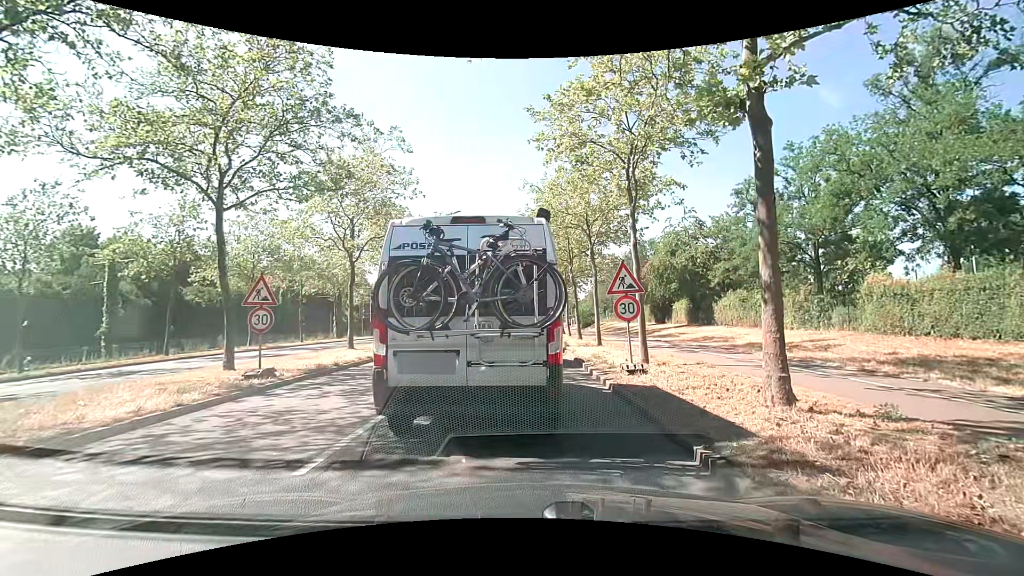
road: primary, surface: asphalt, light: Day
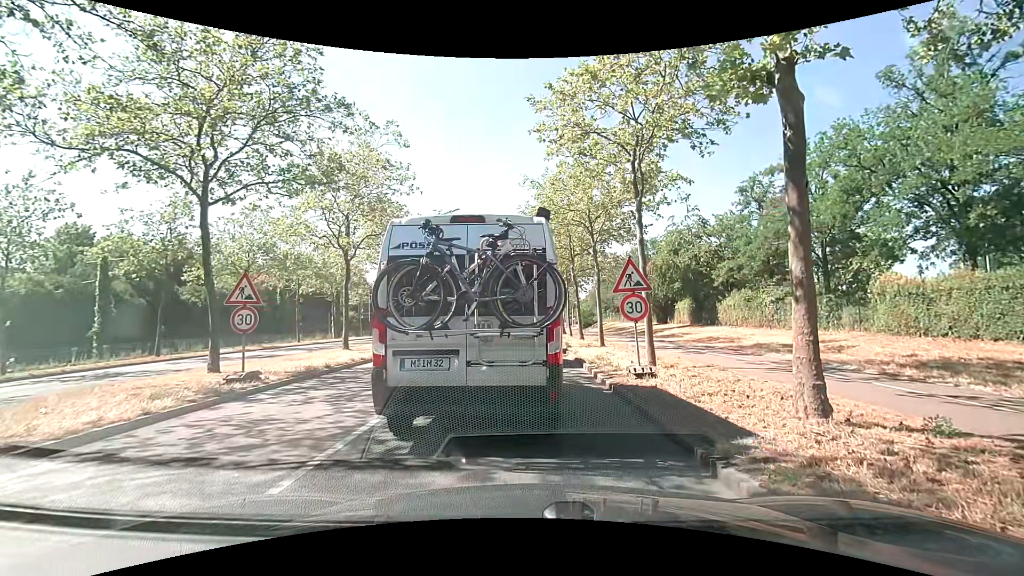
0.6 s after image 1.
(0.0, +0.7) m; 0°
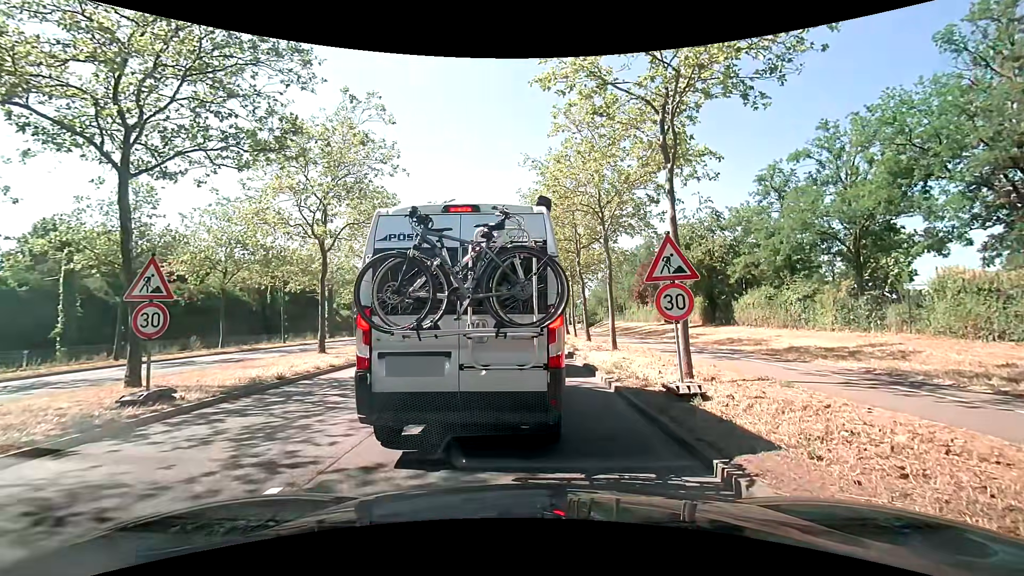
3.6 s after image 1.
(0.0, +2.7) m; 0°
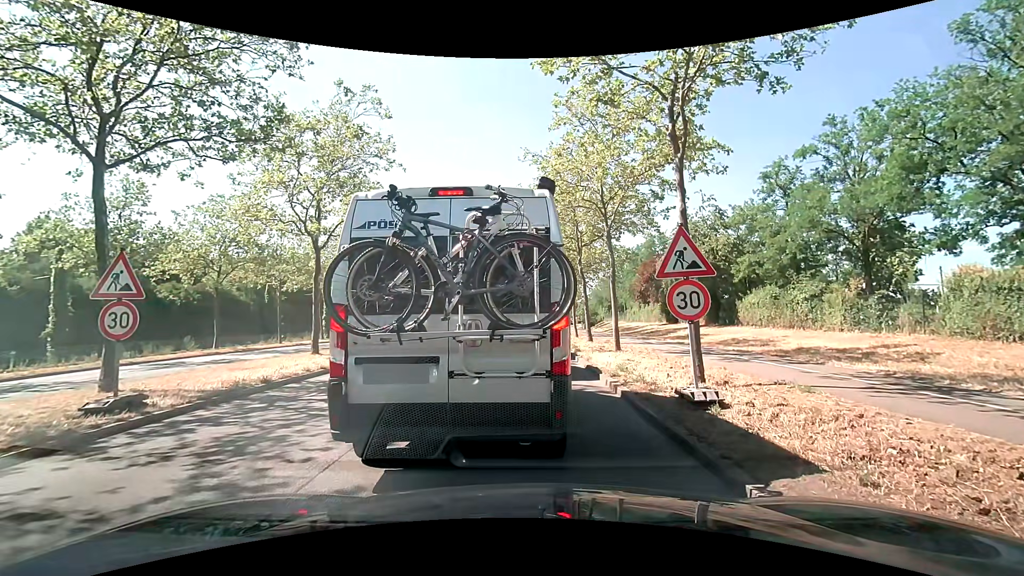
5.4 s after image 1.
(0.0, +0.6) m; 0°
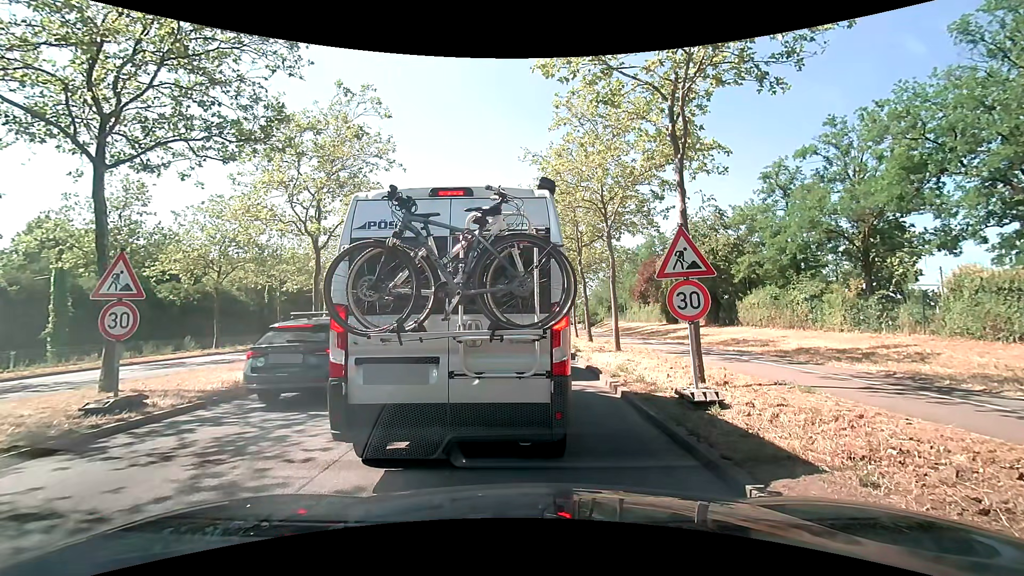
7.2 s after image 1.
(0.0, +0.1) m; 0°
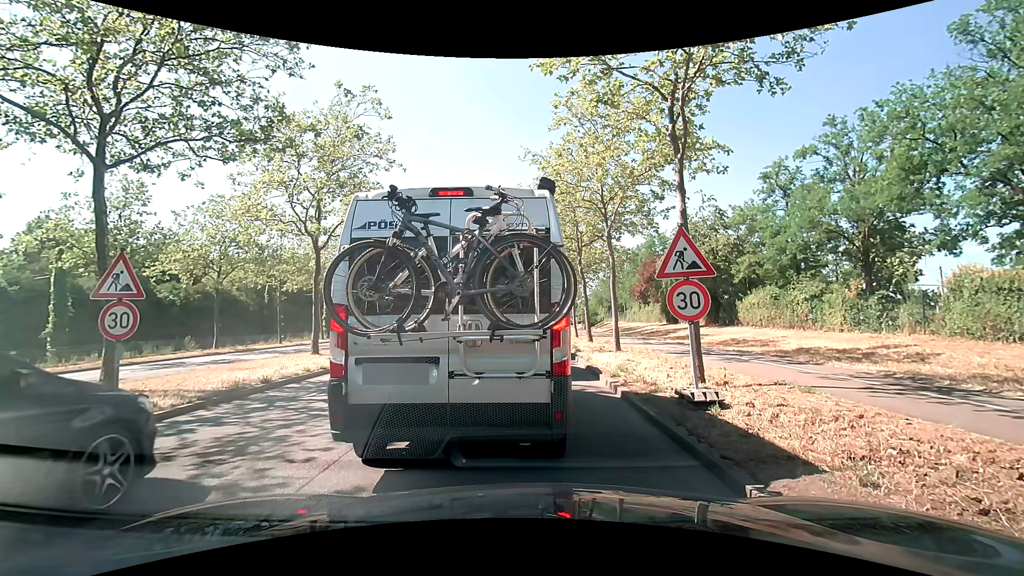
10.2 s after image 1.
(0.0, 0.0) m; 0°
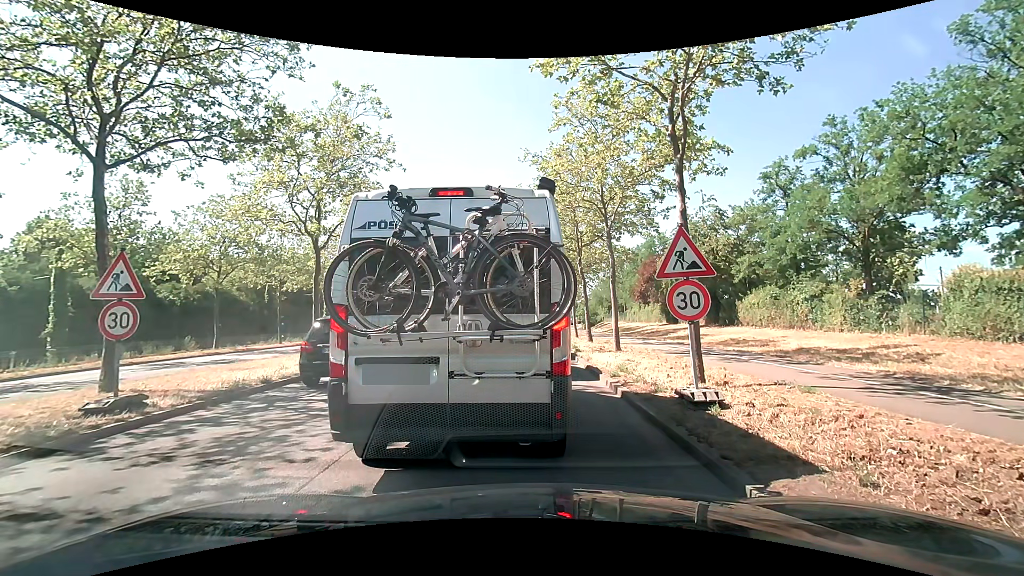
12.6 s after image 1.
(0.0, 0.0) m; 0°
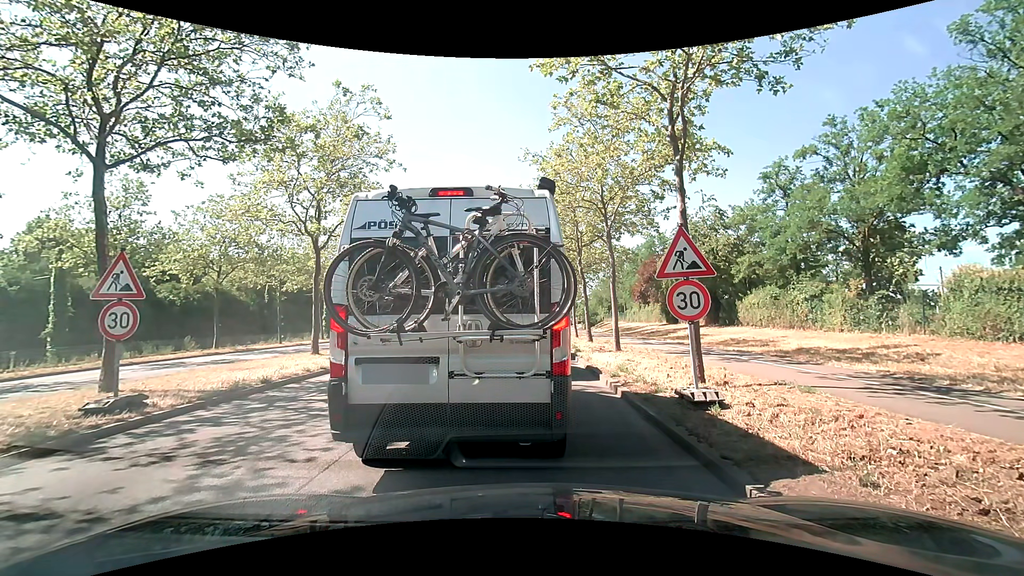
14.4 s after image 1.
(0.0, 0.0) m; 0°
